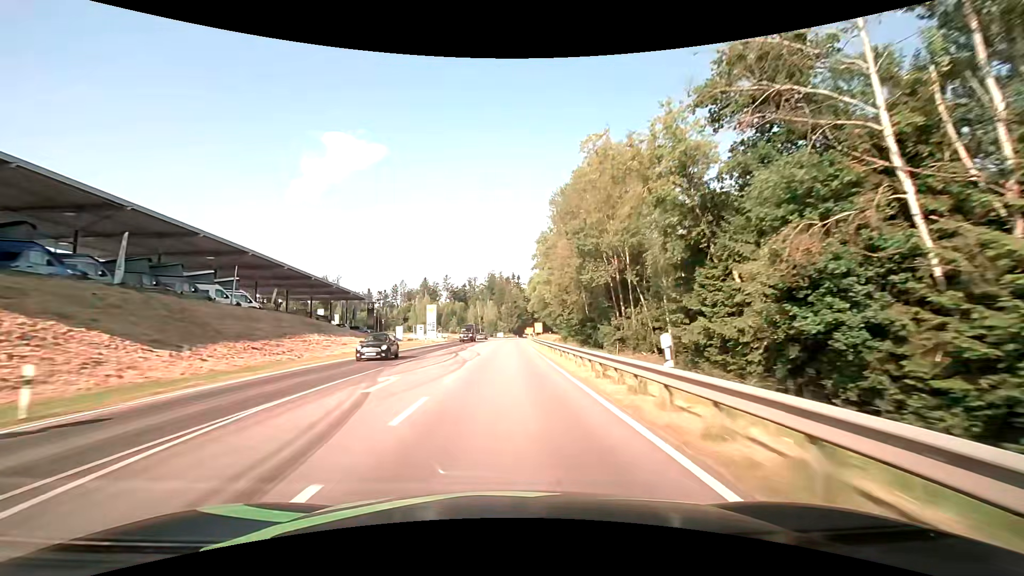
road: secondary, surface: asphalt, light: Day
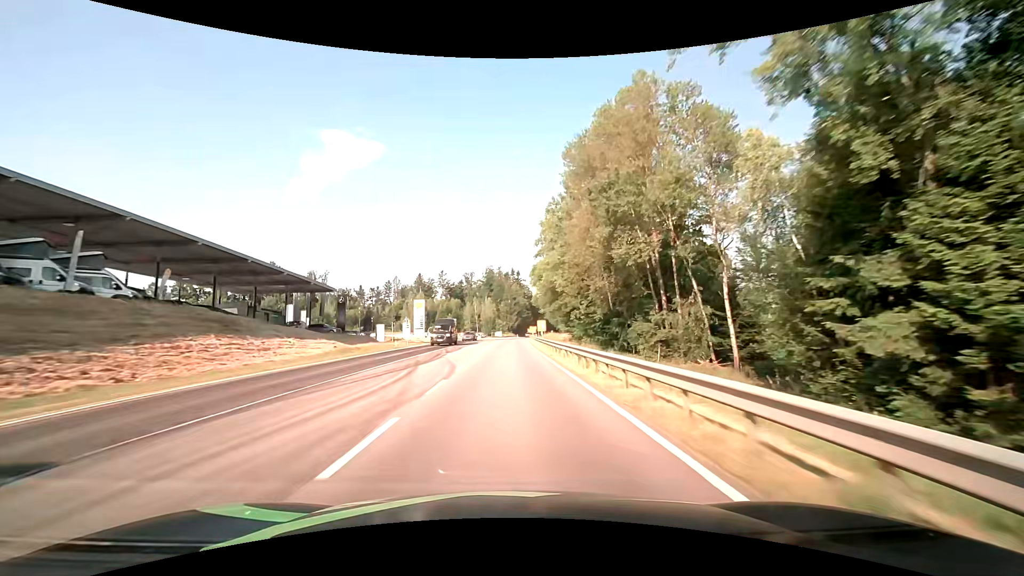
(0.0, +15.0) m; 0°
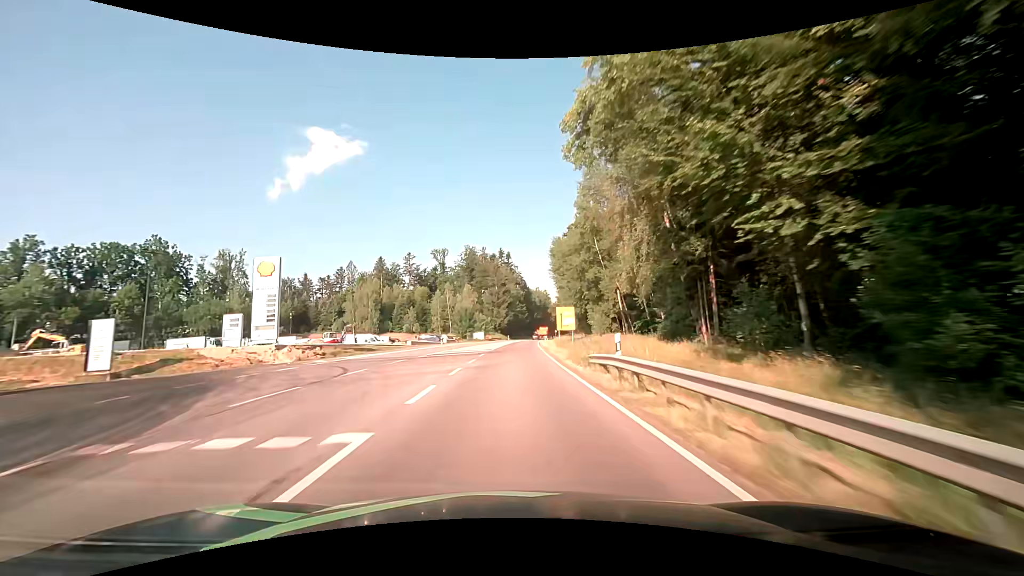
(+0.8, +61.2) m; +1°
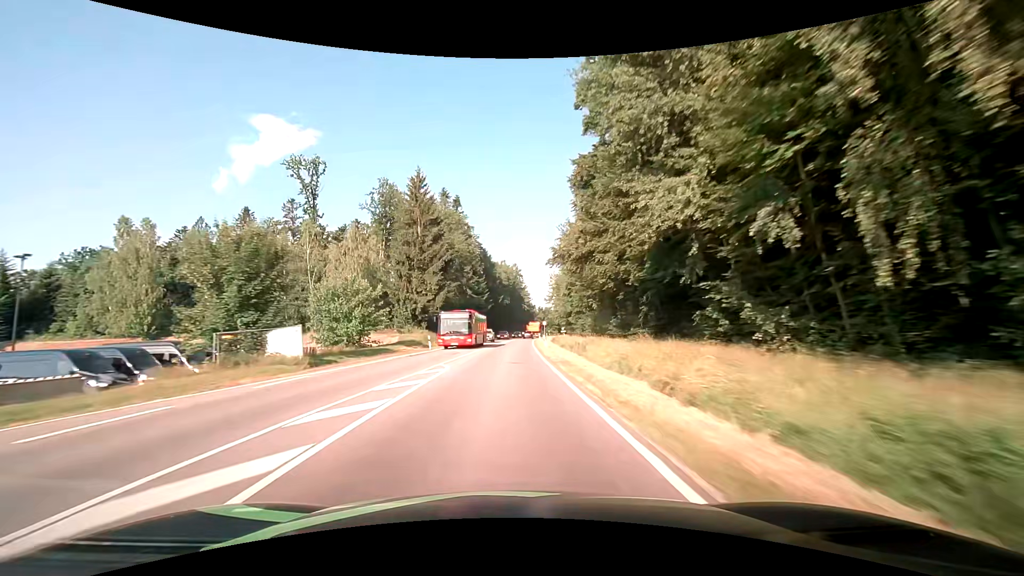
(+3.1, +77.8) m; +4°
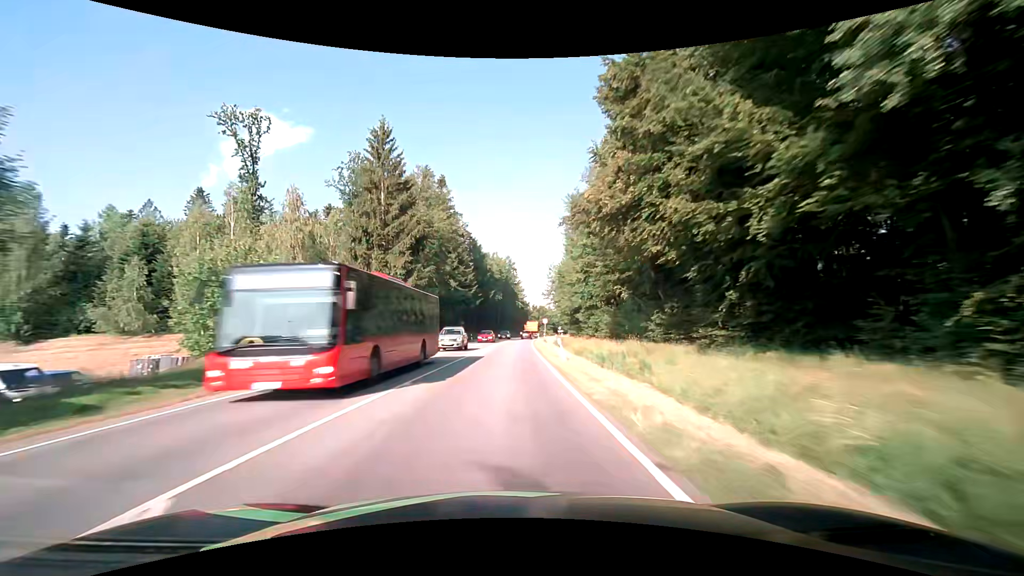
(+0.2, +15.7) m; +1°
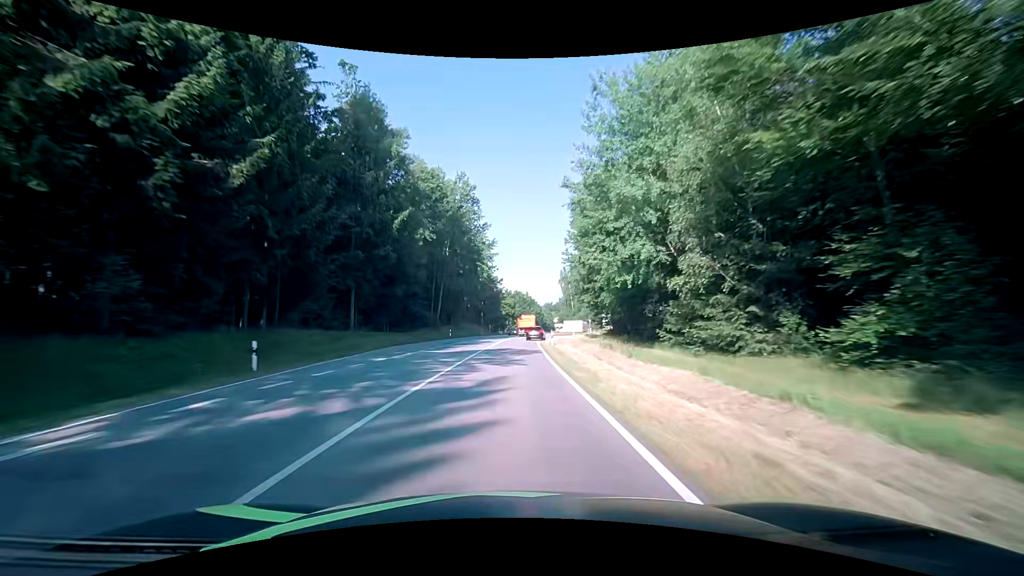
(+2.3, +73.1) m; +3°
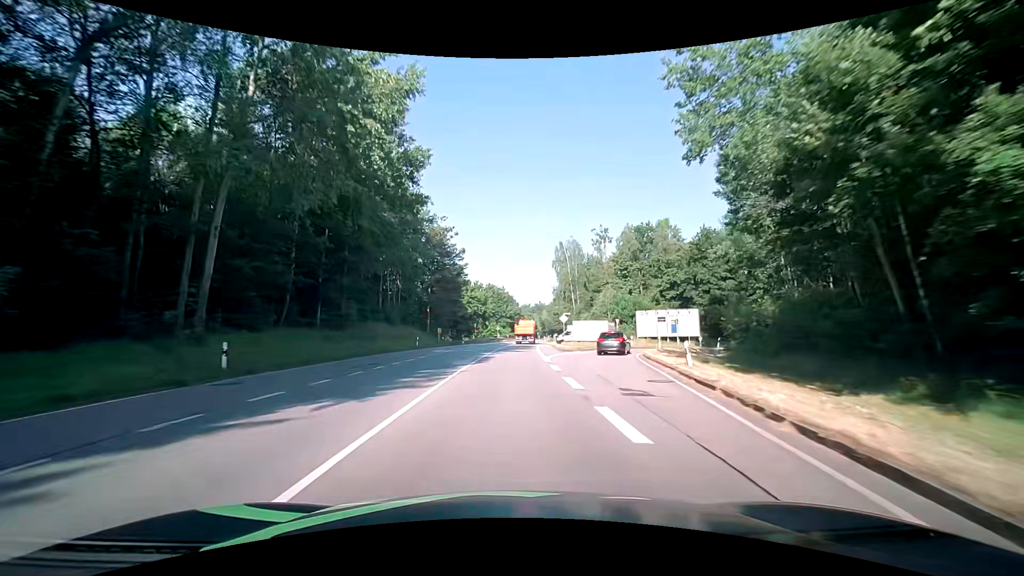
(+1.5, +48.5) m; +3°
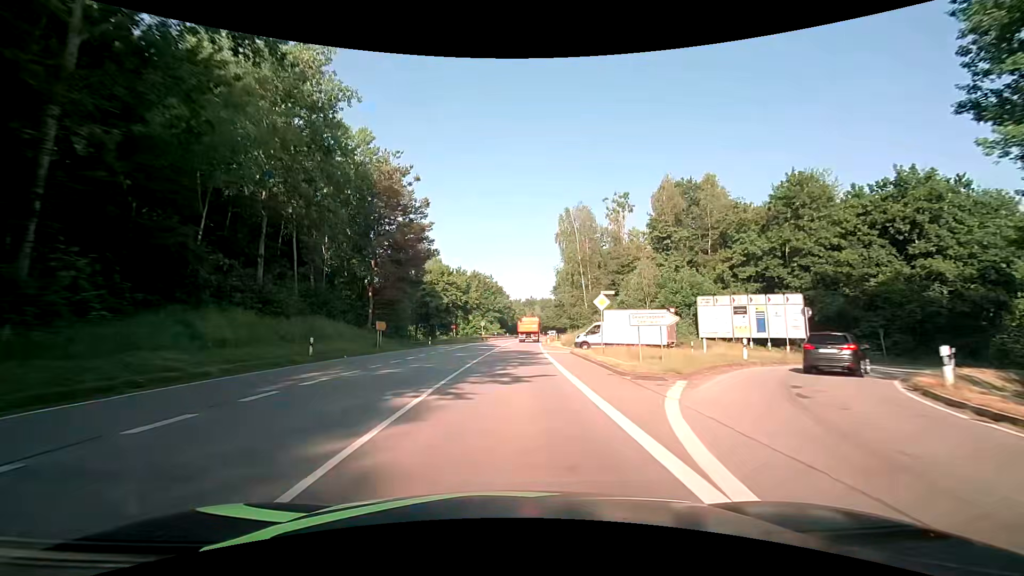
(+0.2, +24.4) m; +2°
(0, +10) (0, +20) (0, +30) (+1, +40) (+1, +50) (+2, +60) (+2, +70) (+3, +80) (+4, +90) (+5, +100) m
